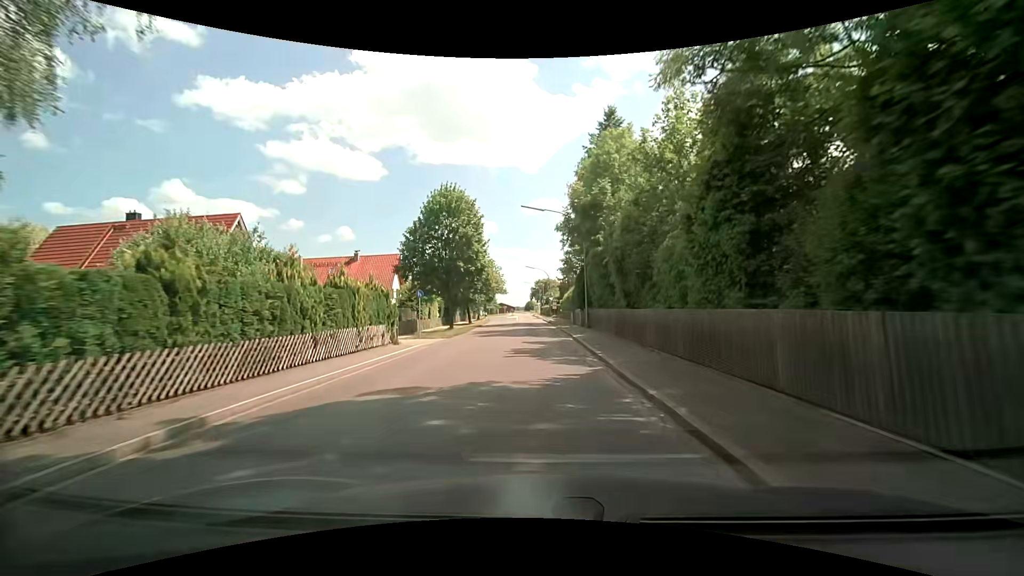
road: tertiary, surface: asphalt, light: Day
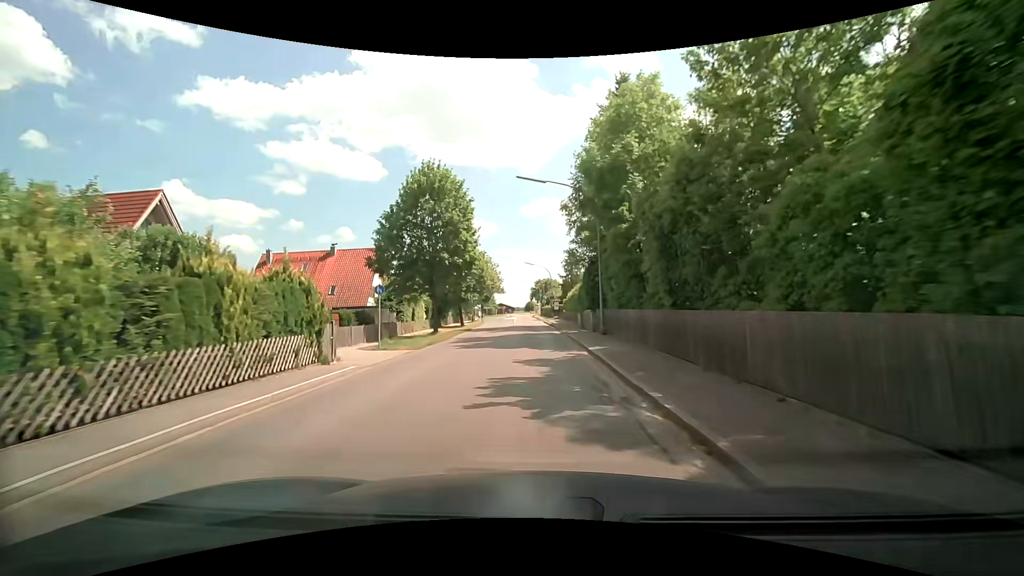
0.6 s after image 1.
(0.0, +7.0) m; 0°
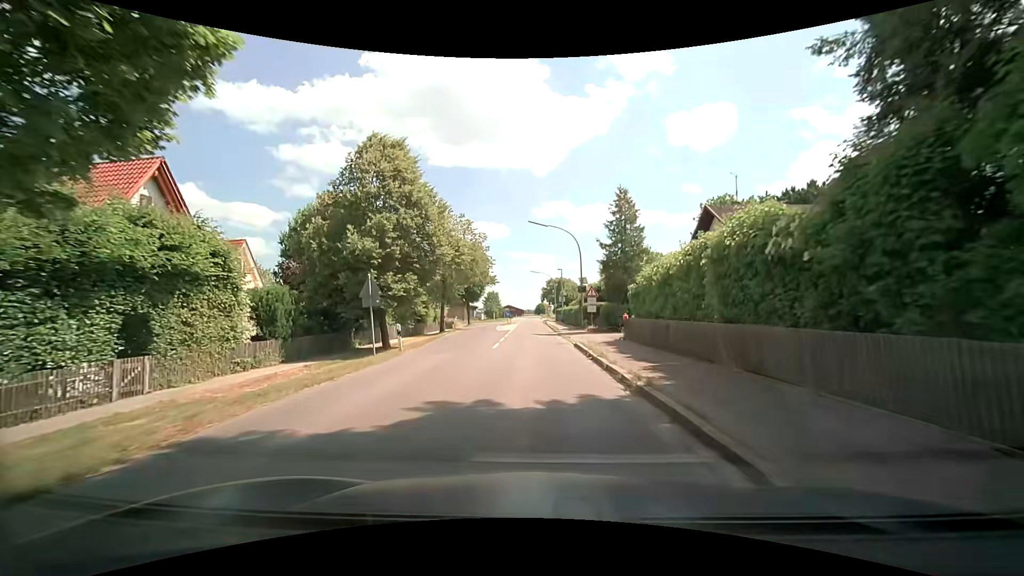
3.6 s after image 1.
(-0.3, +33.2) m; -1°
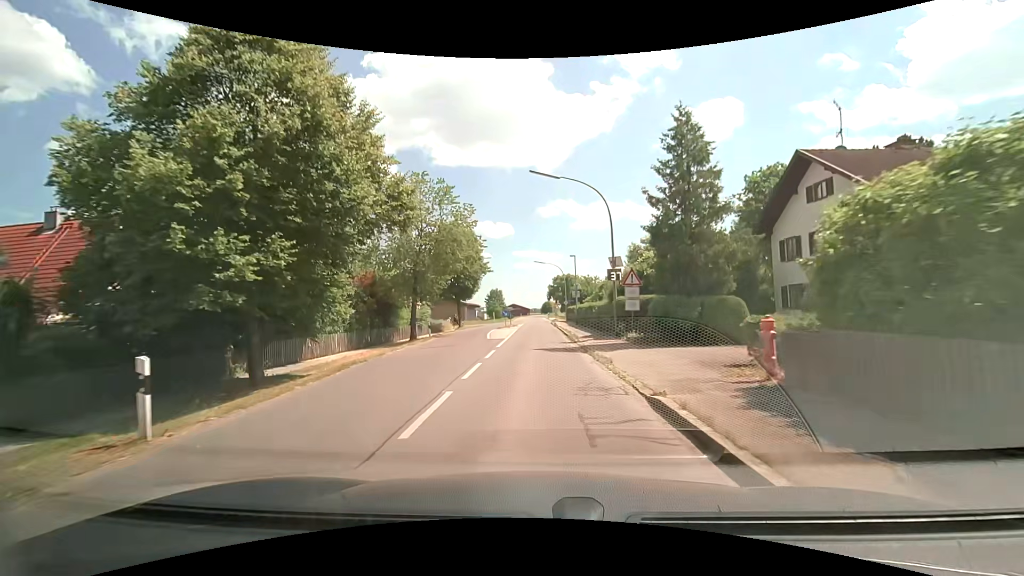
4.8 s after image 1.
(-0.1, +12.7) m; -1°
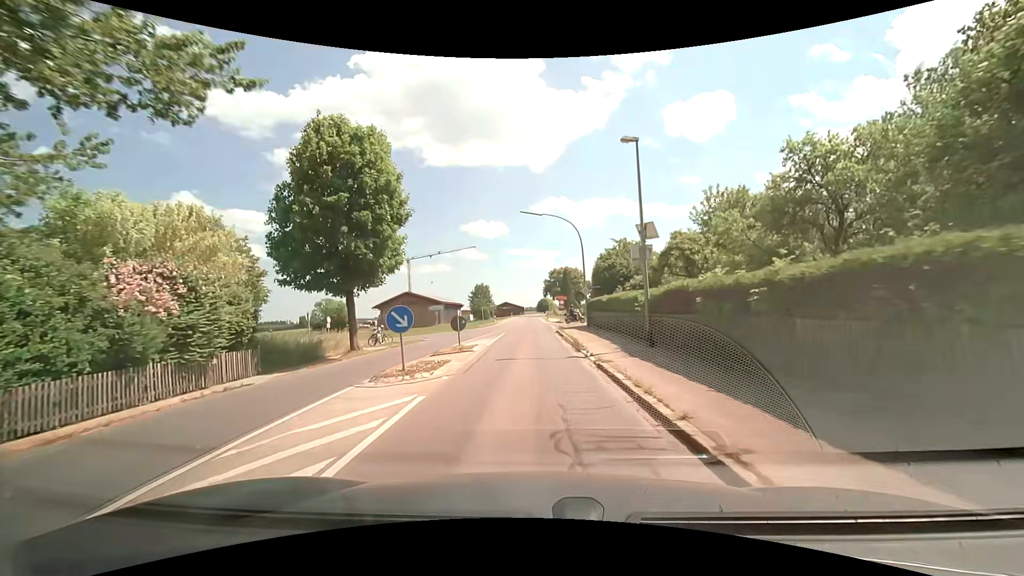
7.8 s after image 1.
(+0.3, +30.3) m; +1°
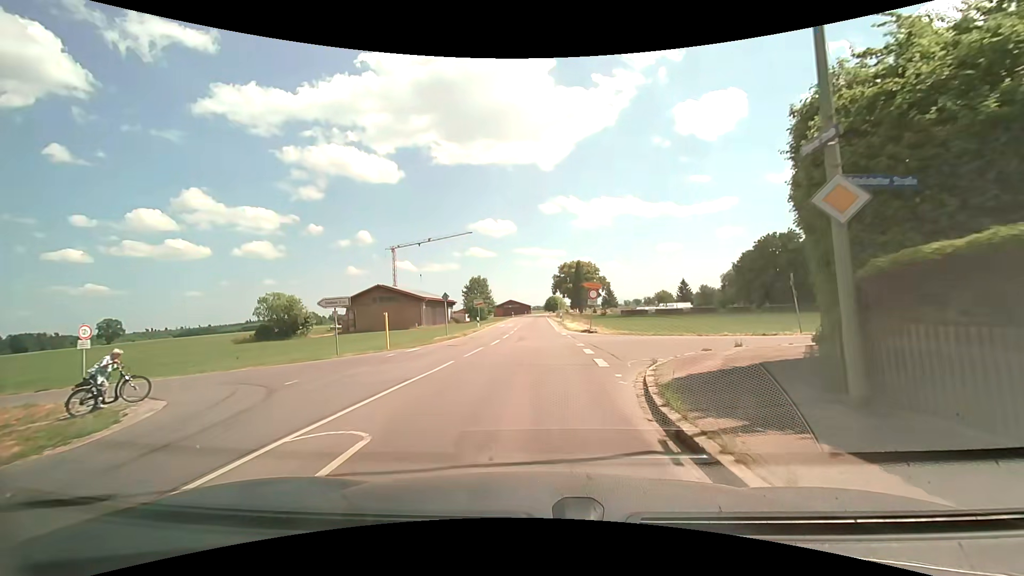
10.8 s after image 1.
(-0.3, +25.5) m; -1°
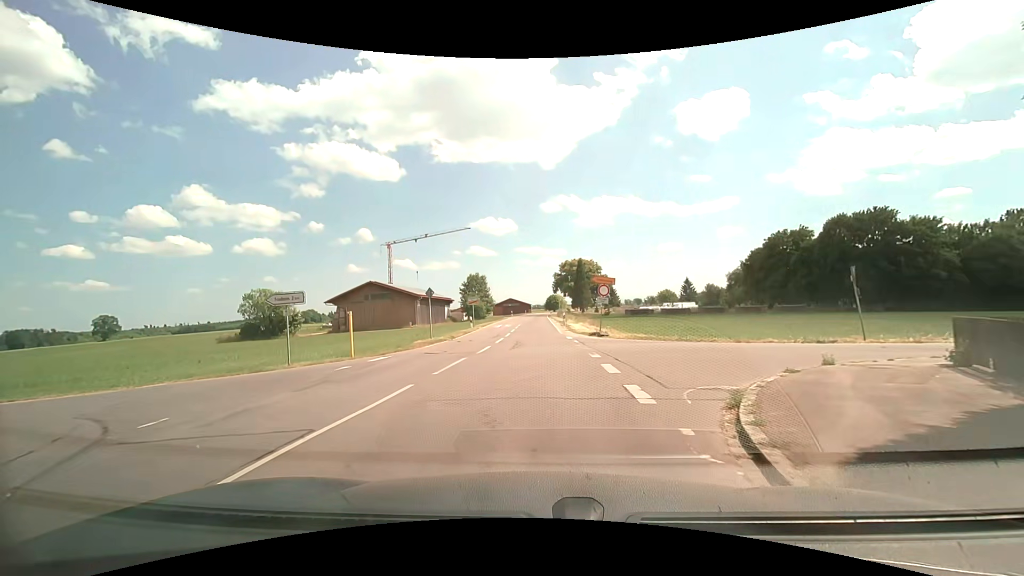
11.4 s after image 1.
(0.0, +4.4) m; 0°
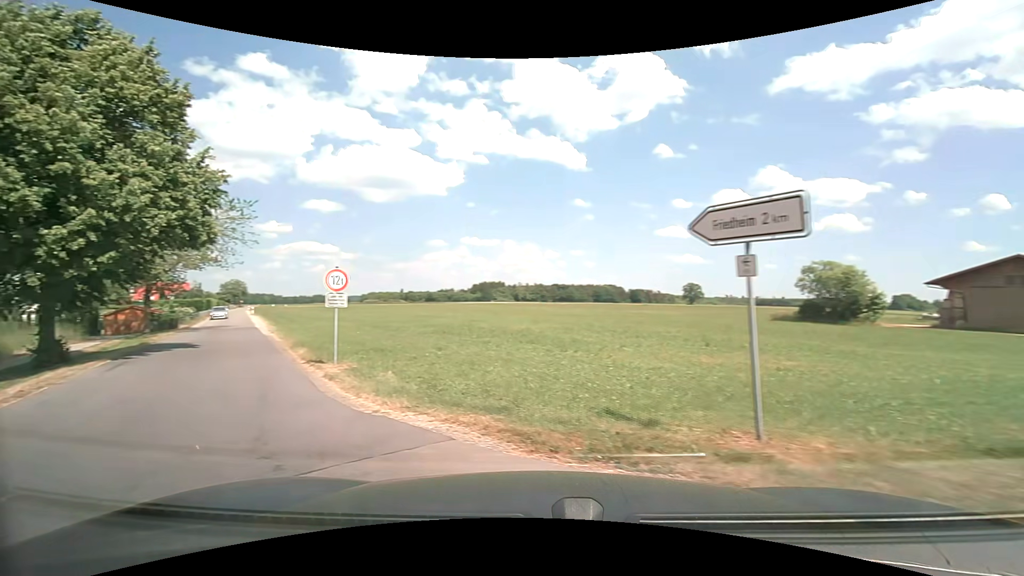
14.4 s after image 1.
(-3.7, +13.7) m; -58°
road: unclassified
(-5, +9) (-10, +17) (-15, +26) (-21, +34) (-26, +42) (-32, +51) (-37, +59) (-43, +67) (-48, +76) (-54, +84) m
